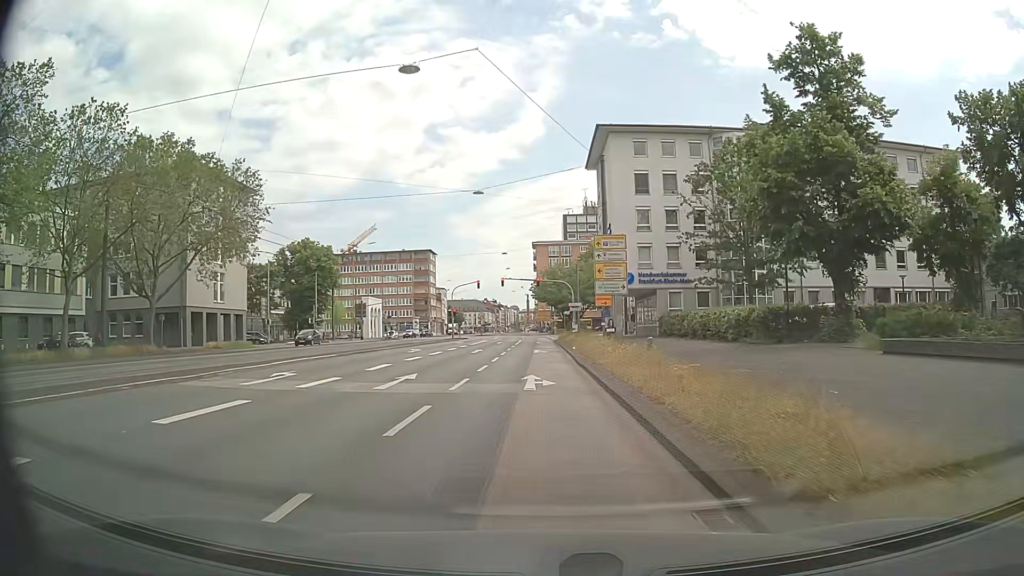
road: primary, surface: asphalt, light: Day
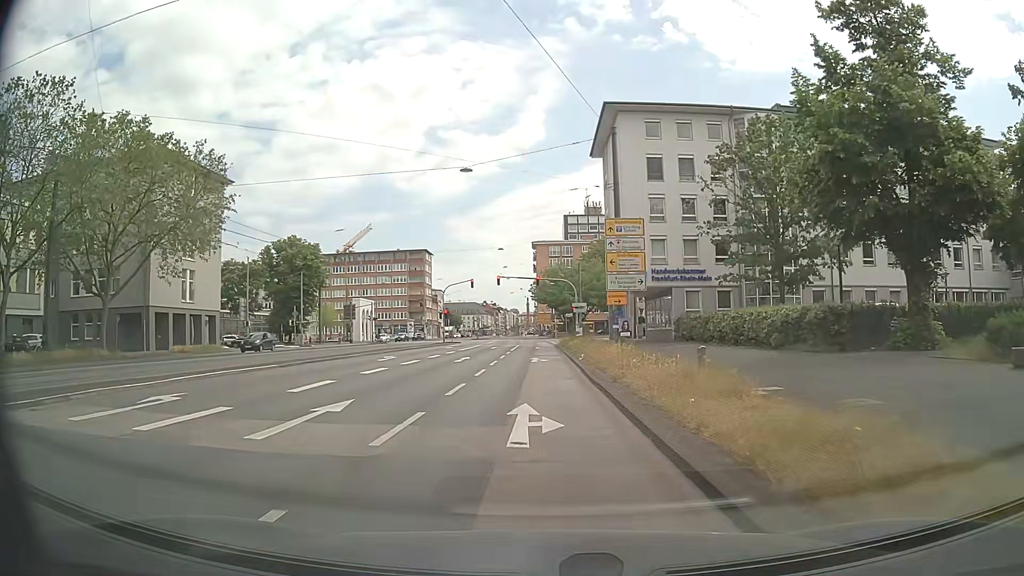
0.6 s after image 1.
(-0.1, +6.5) m; -1°
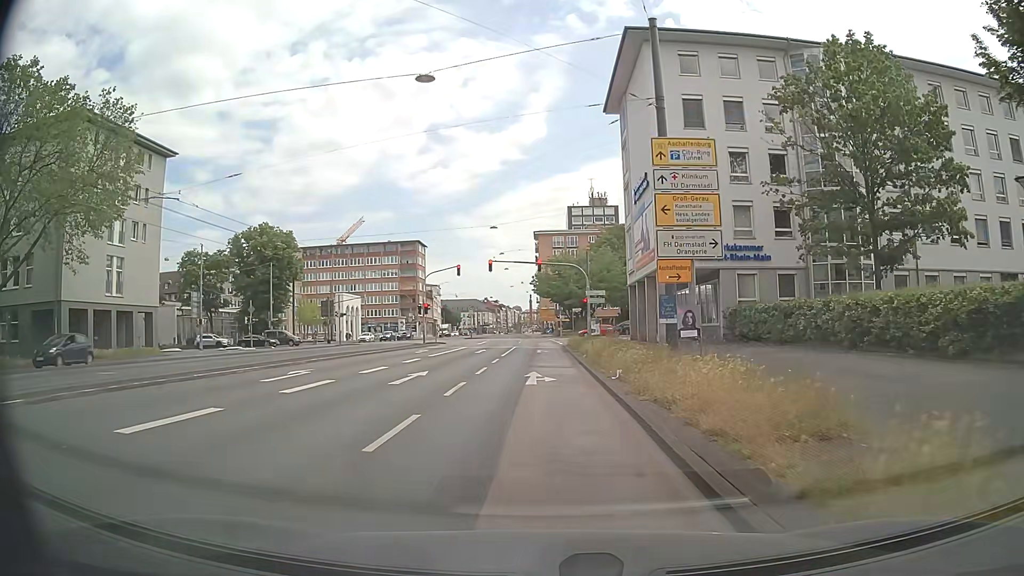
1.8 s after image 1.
(0.0, +12.5) m; -1°
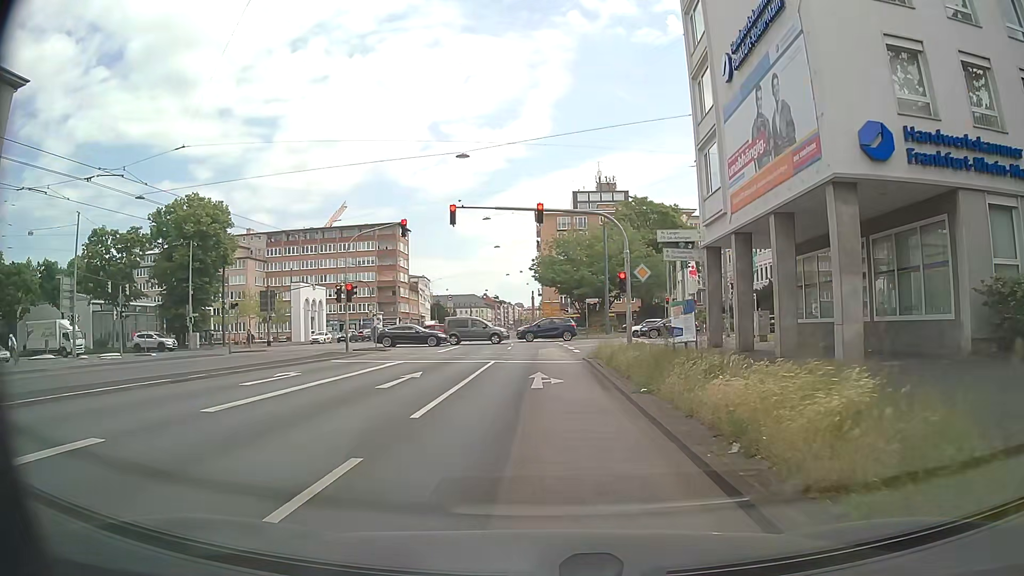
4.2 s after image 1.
(0.0, +21.8) m; 0°
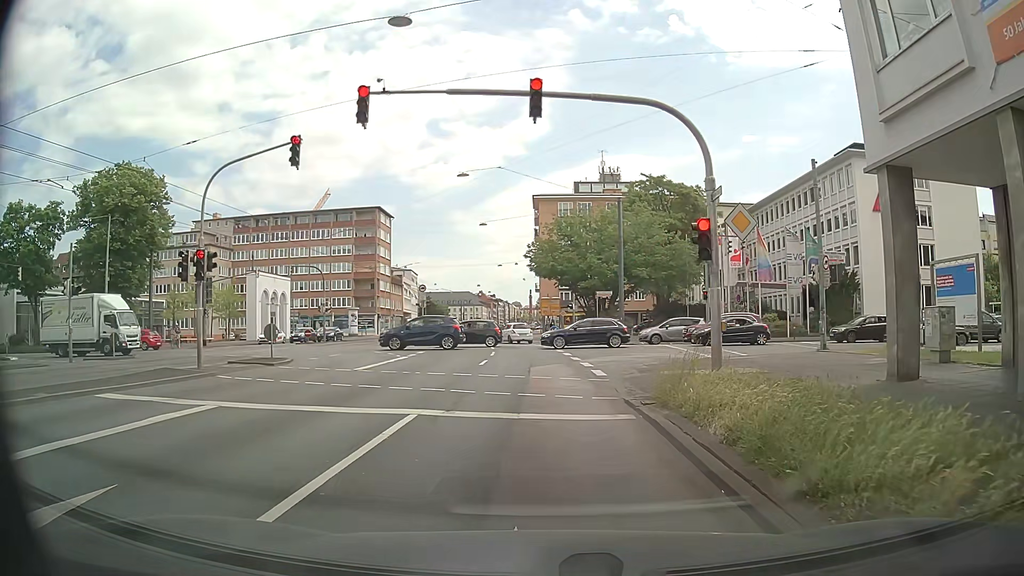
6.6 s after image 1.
(0.0, +14.0) m; -1°
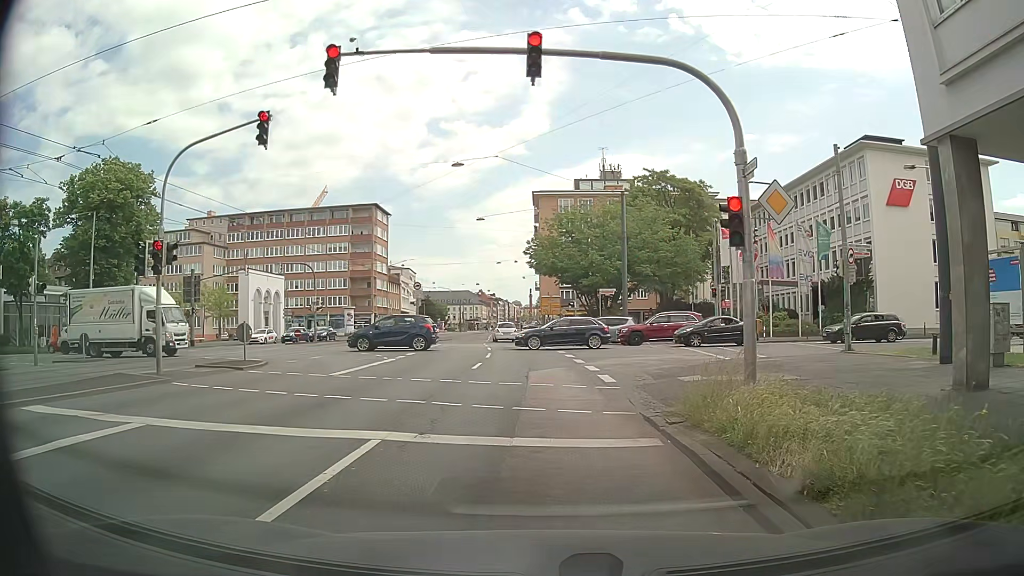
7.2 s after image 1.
(+0.1, +2.2) m; 0°
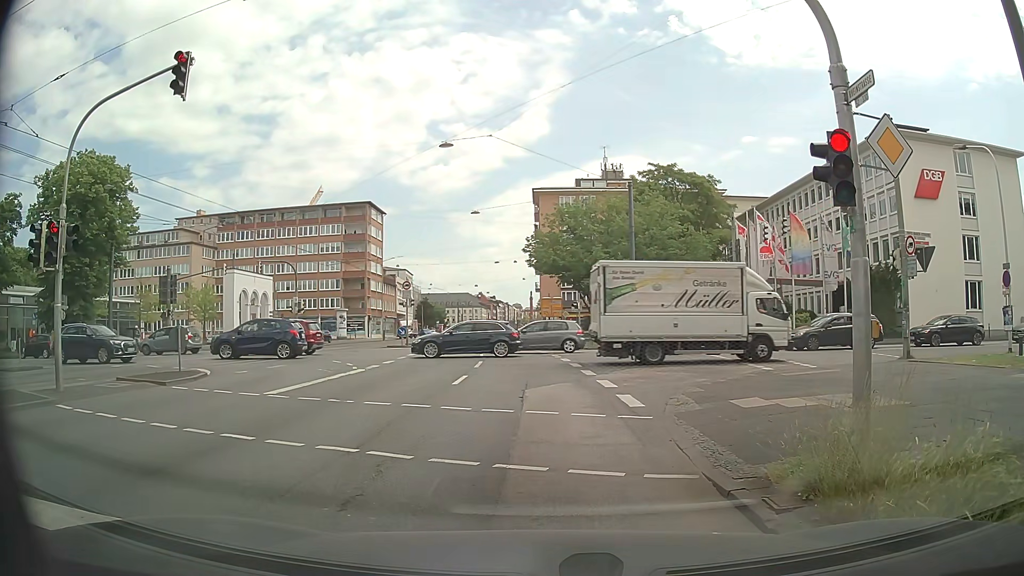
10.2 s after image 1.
(0.0, +4.0) m; +1°
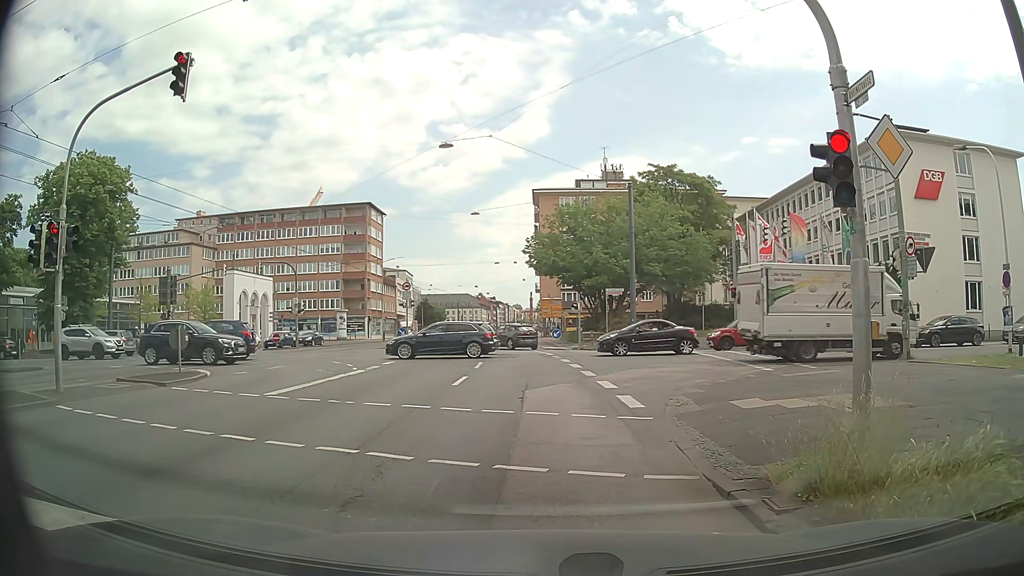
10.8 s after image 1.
(0.0, 0.0) m; 0°
